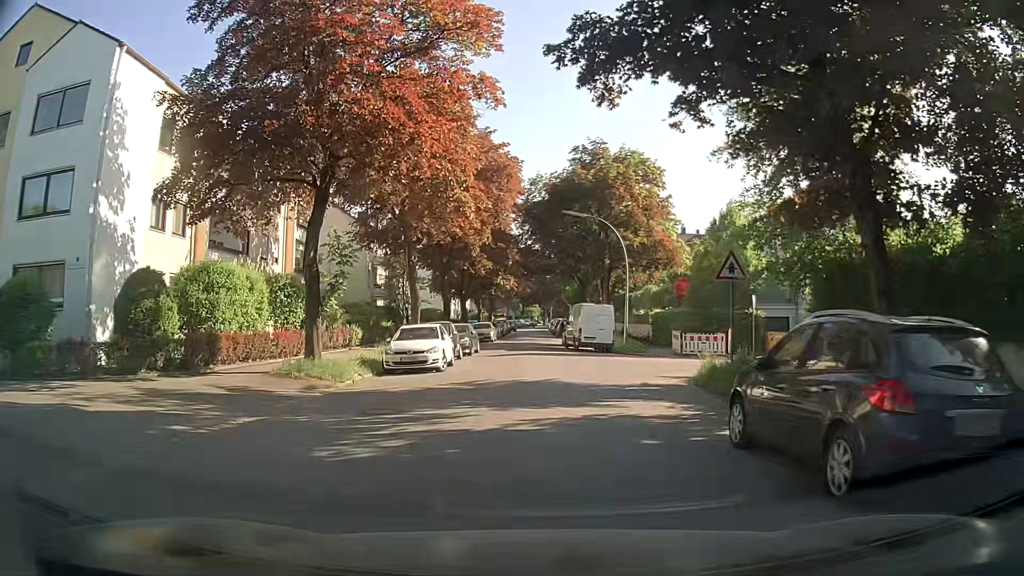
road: residential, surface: asphalt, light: Day
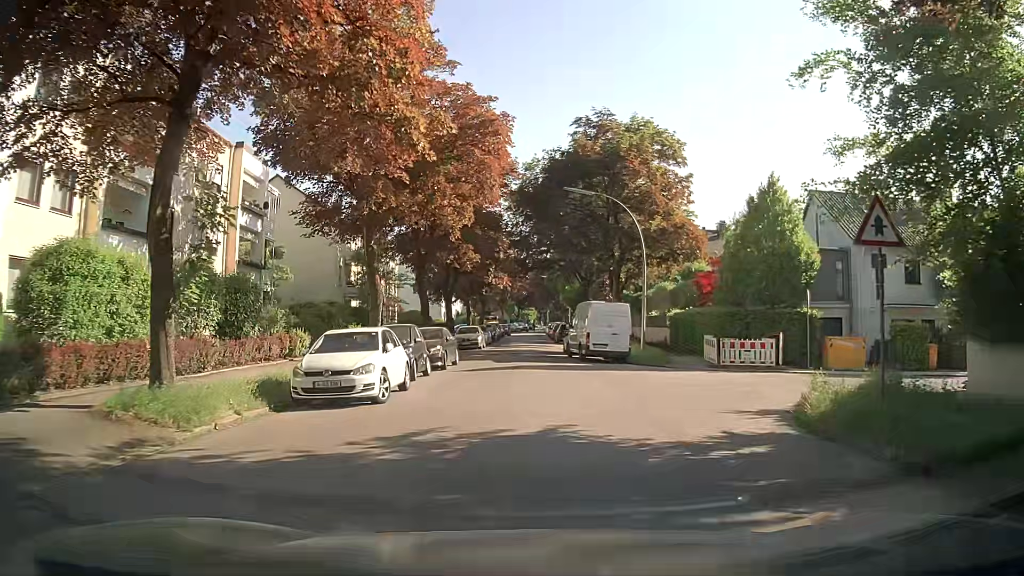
(-0.1, +7.6) m; -1°
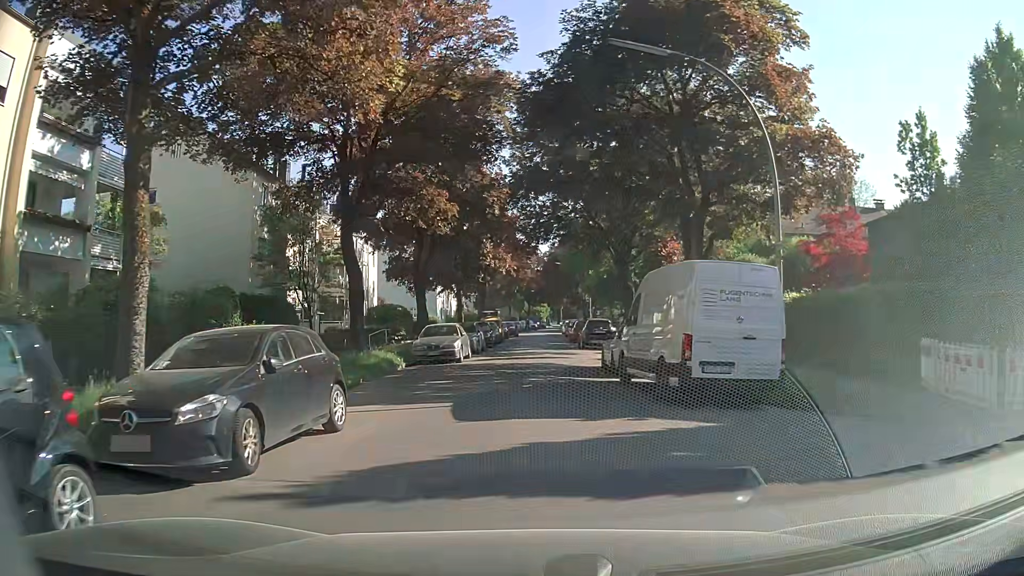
(0.0, +16.6) m; -1°
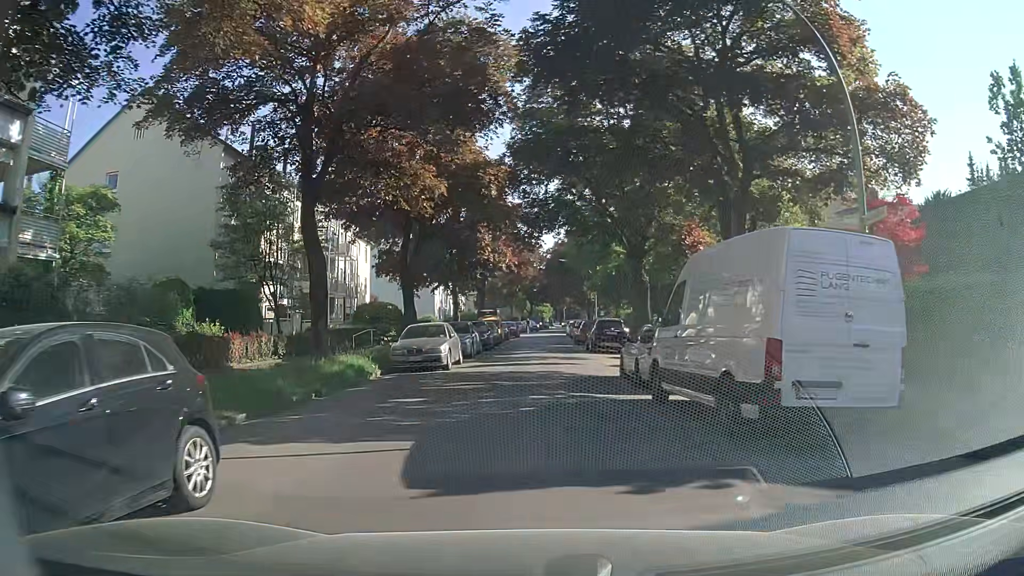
(0.0, +4.1) m; -1°
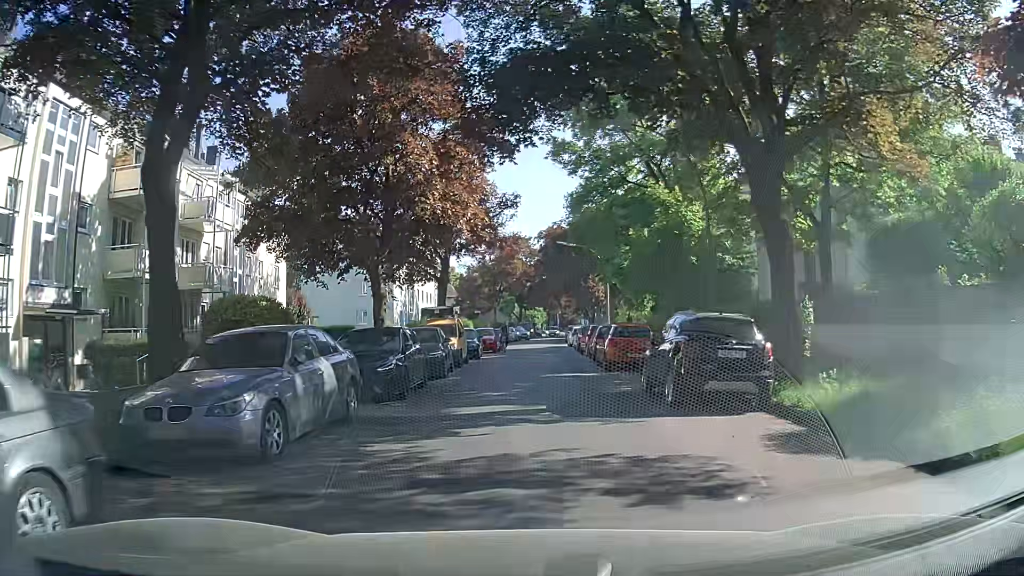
(+0.4, +19.9) m; 0°
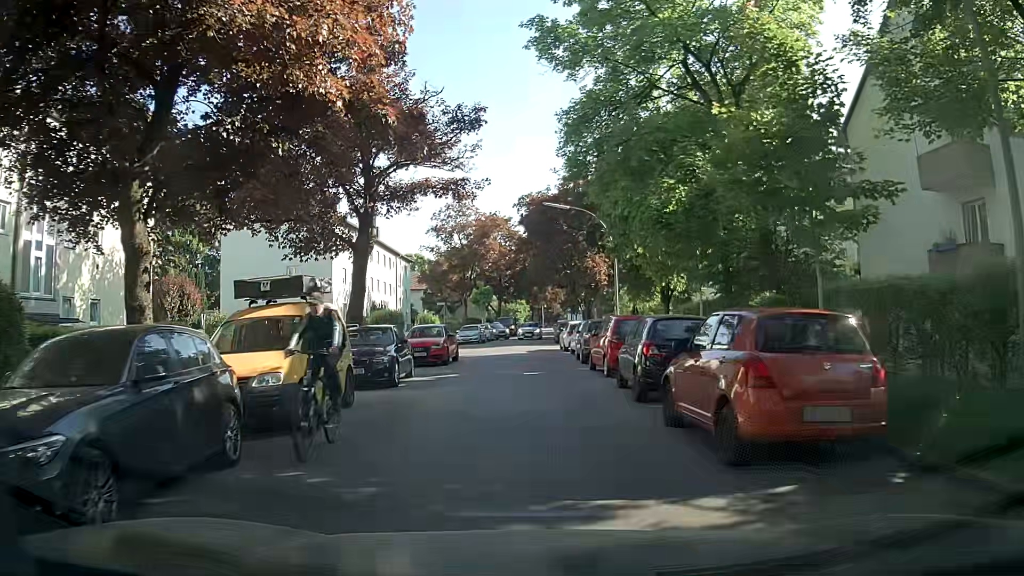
(+0.6, +14.8) m; +3°
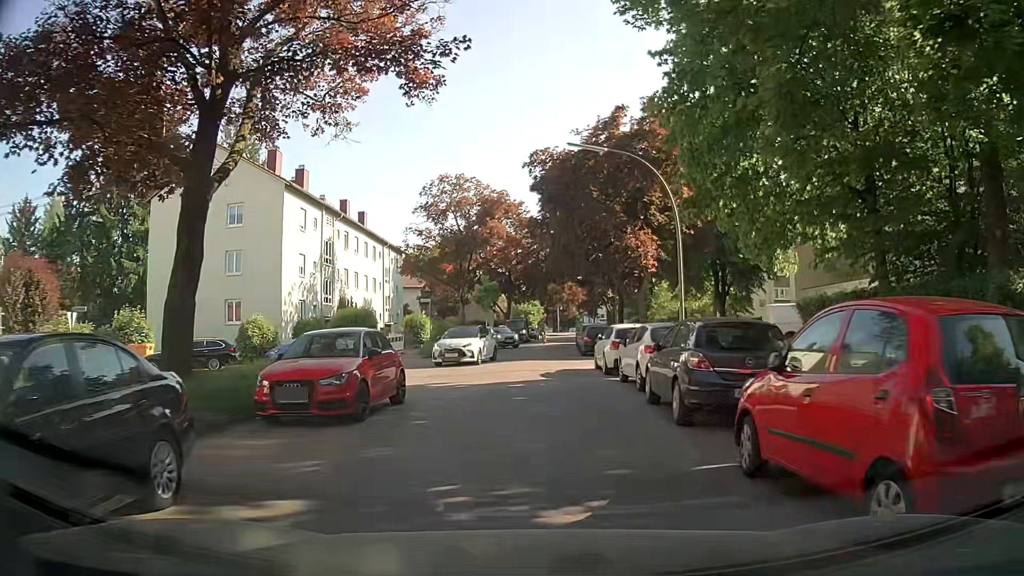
(-0.2, +13.2) m; -4°
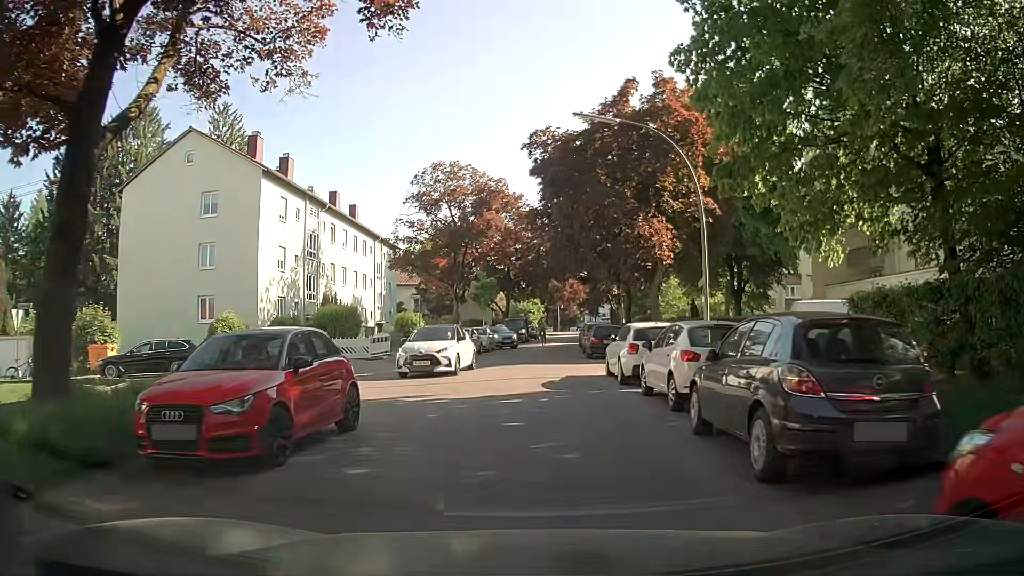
(+0.1, +3.5) m; +2°
(0, +10) (0, +20) (+1, +30) (+1, +40) (+2, +50) (+3, +60) (+4, +70) (+5, +80) (+7, +90) (+9, +99) m
